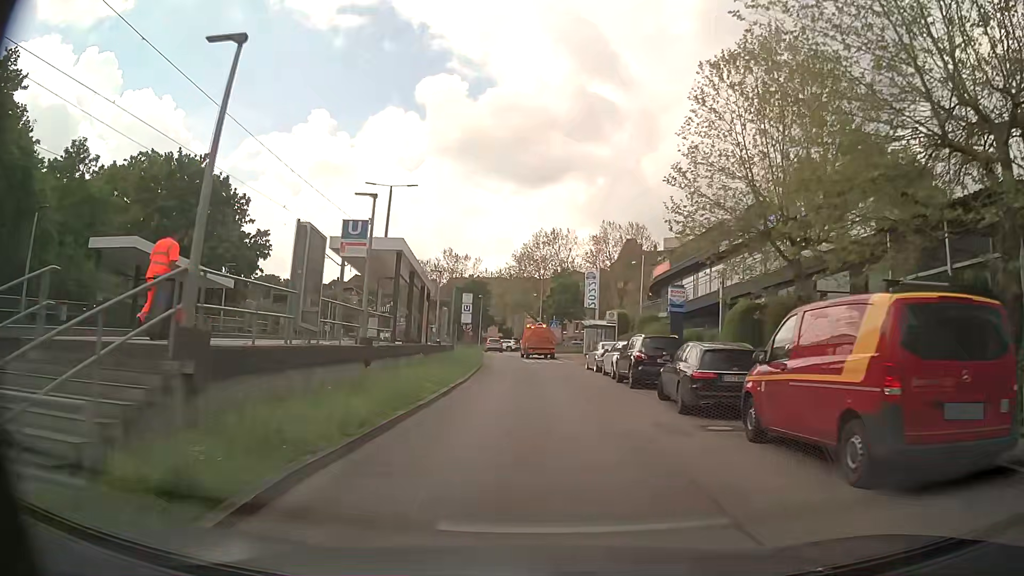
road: secondary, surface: asphalt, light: Day
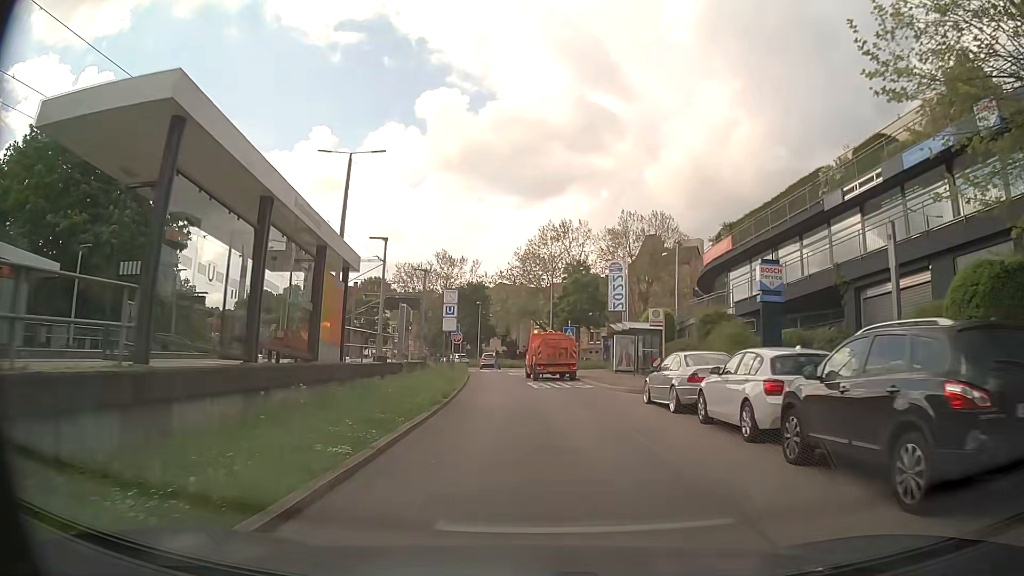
(0.0, +15.4) m; -1°
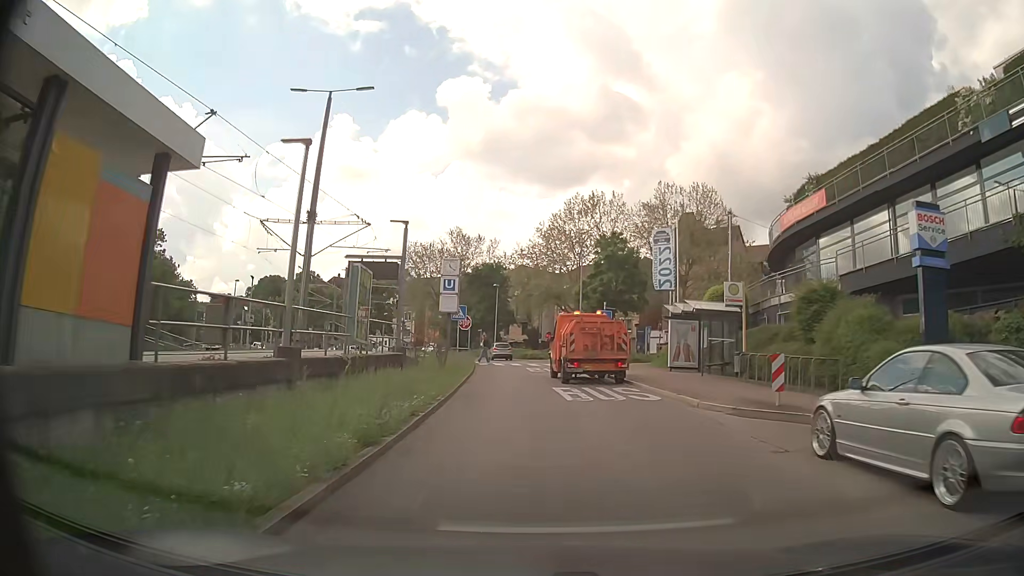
(0.0, +9.9) m; -1°
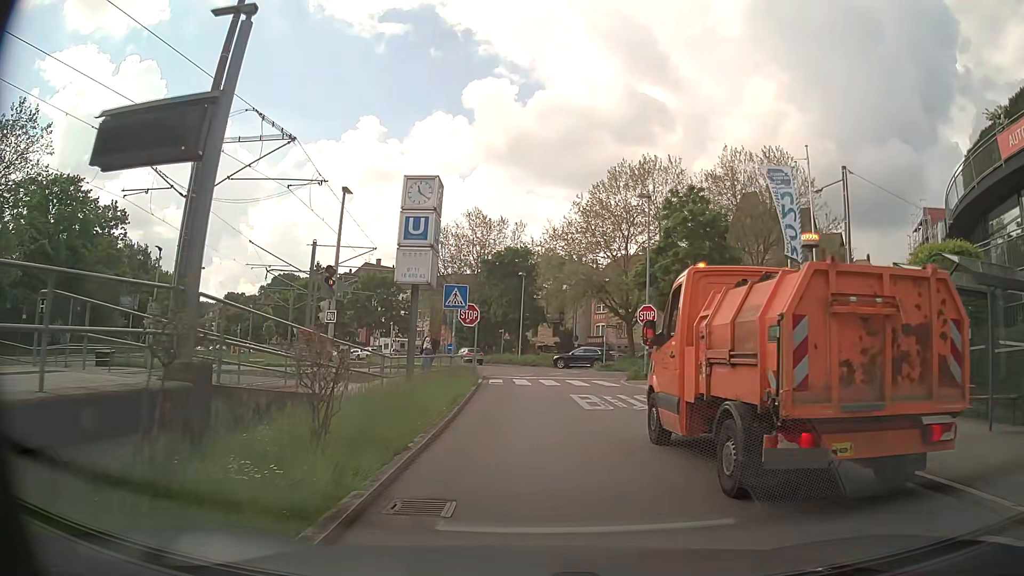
(-0.5, +15.0) m; -3°
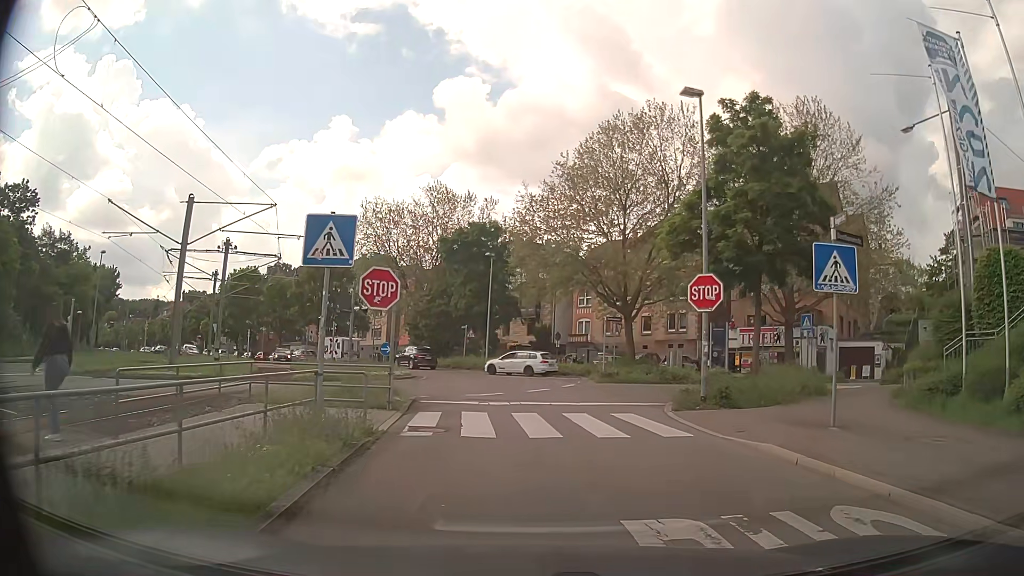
(+0.1, +12.8) m; +3°
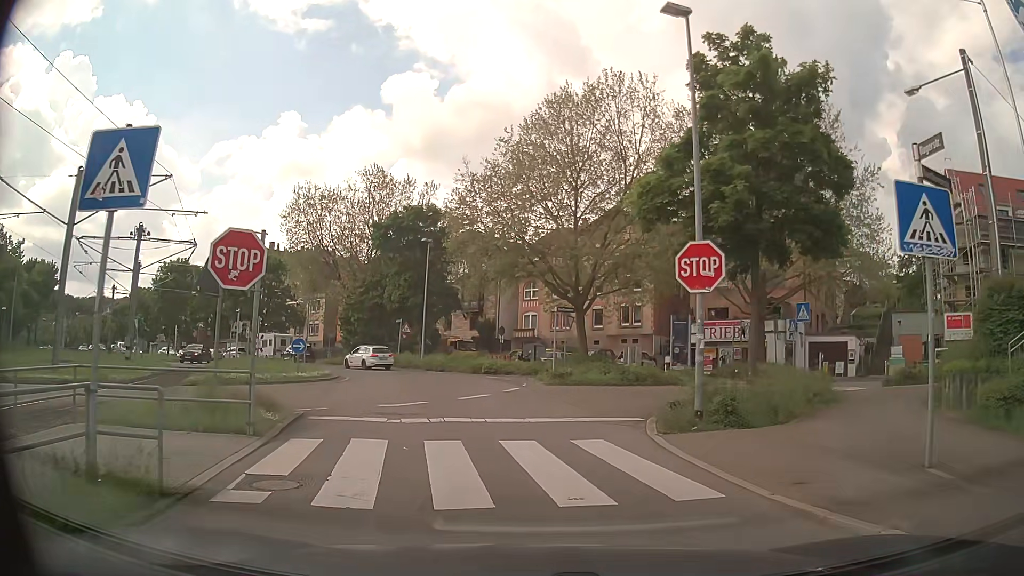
(+0.2, +4.6) m; +5°
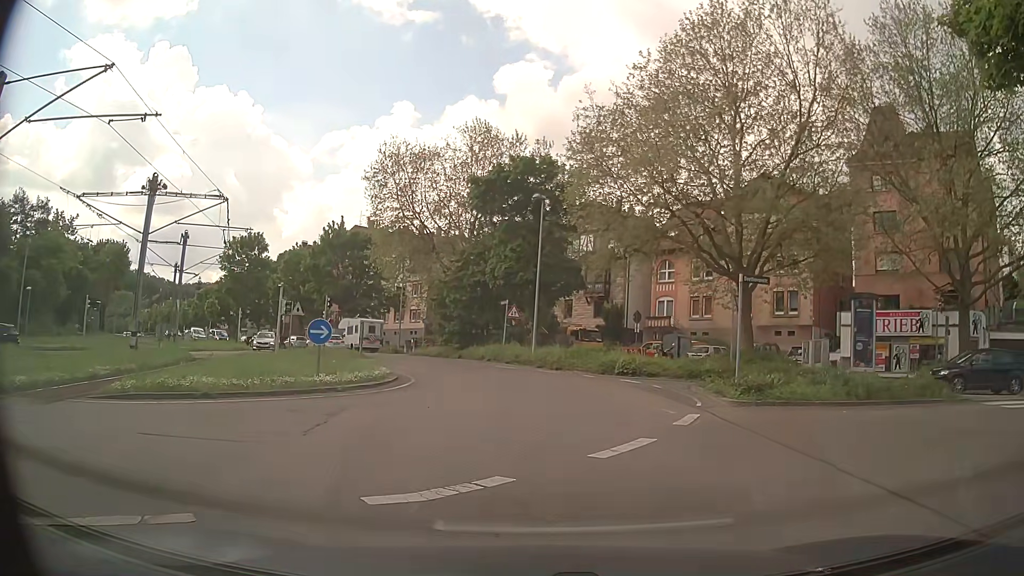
(-1.0, +9.9) m; -10°
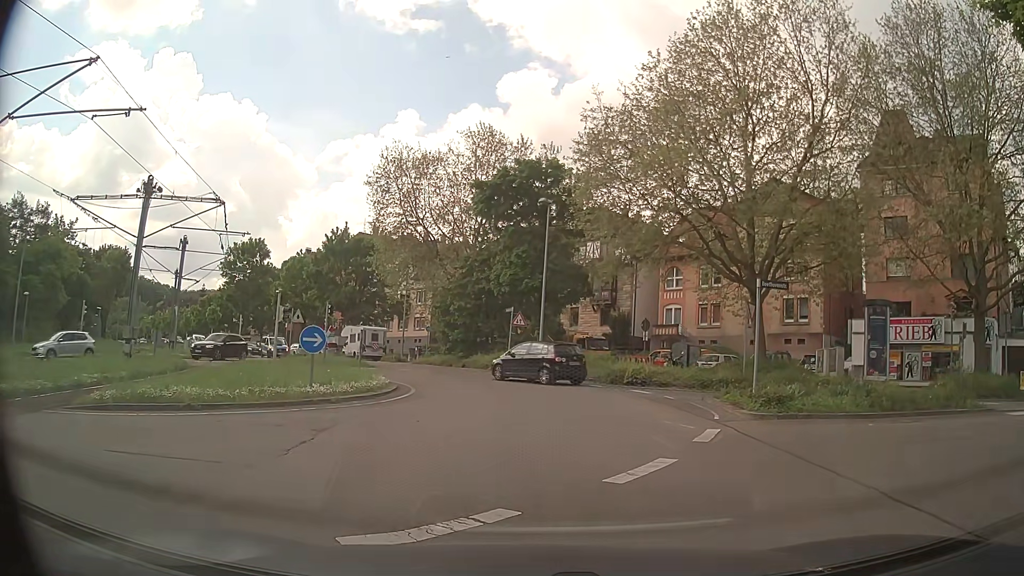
(0.0, +1.0) m; 0°
